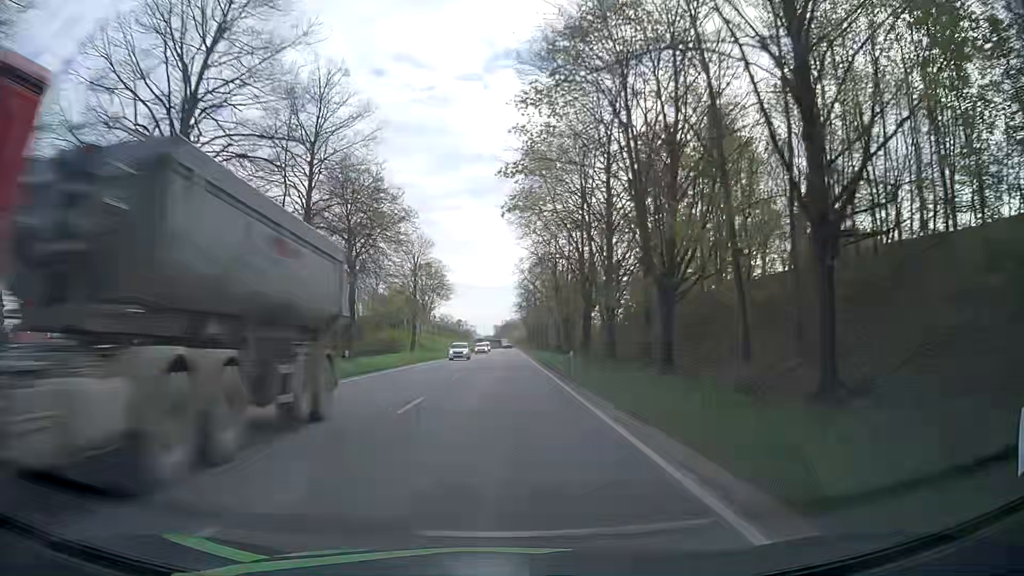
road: primary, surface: asphalt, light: Day
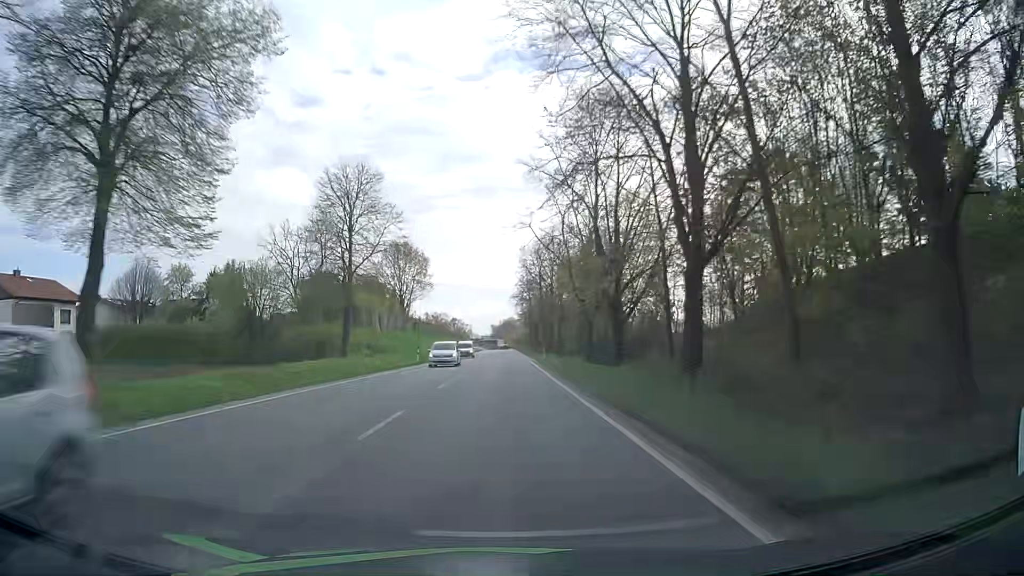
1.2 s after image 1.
(+0.1, +27.6) m; 0°
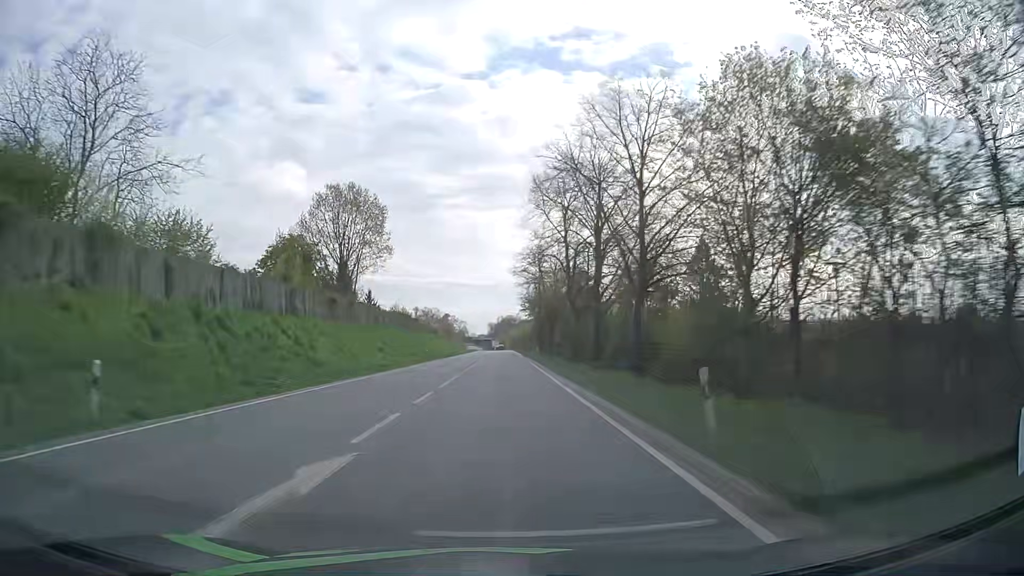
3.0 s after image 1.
(+0.4, +41.2) m; +1°
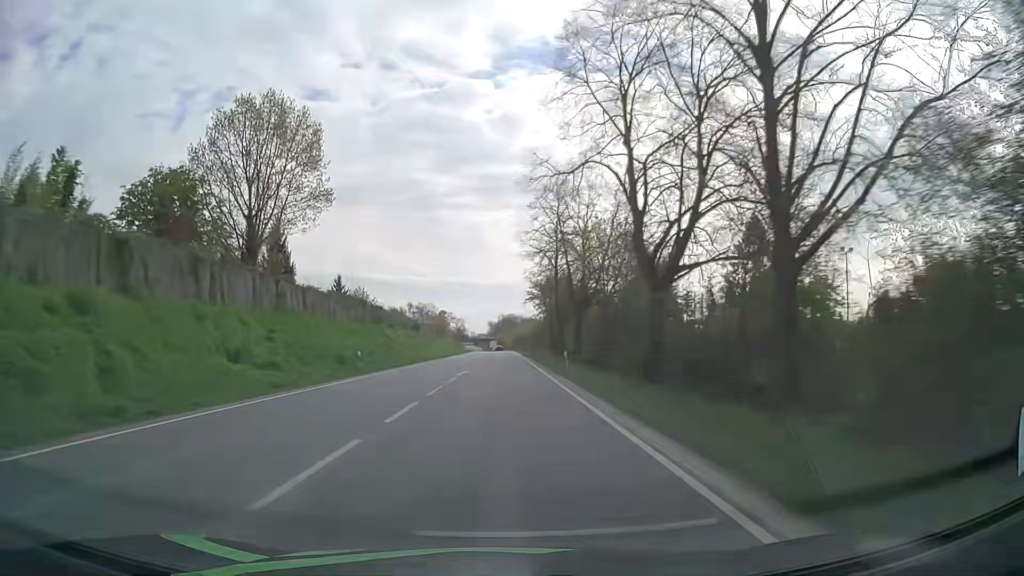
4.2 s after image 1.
(0.0, +27.4) m; 0°
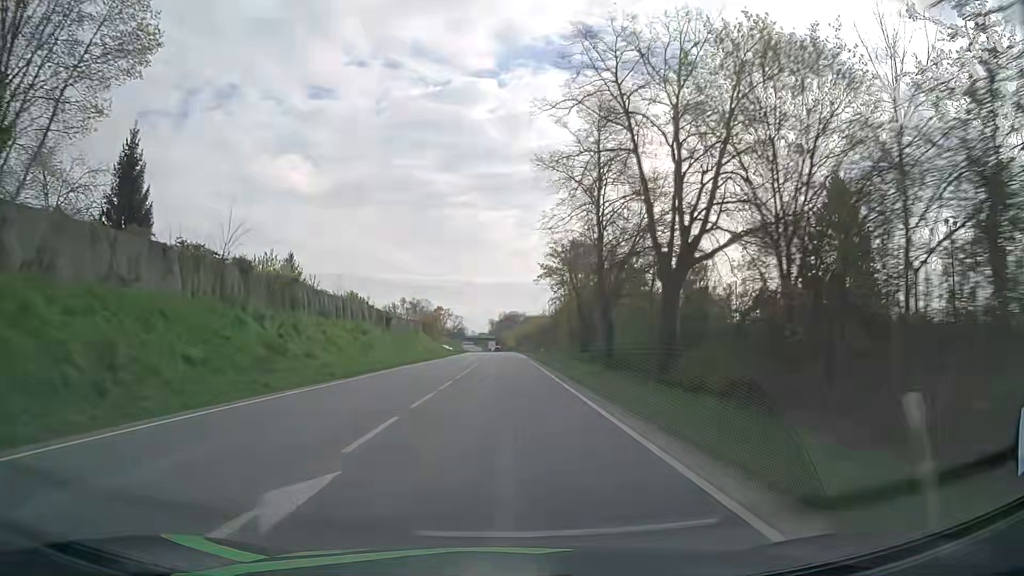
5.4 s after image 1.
(0.0, +27.5) m; 0°
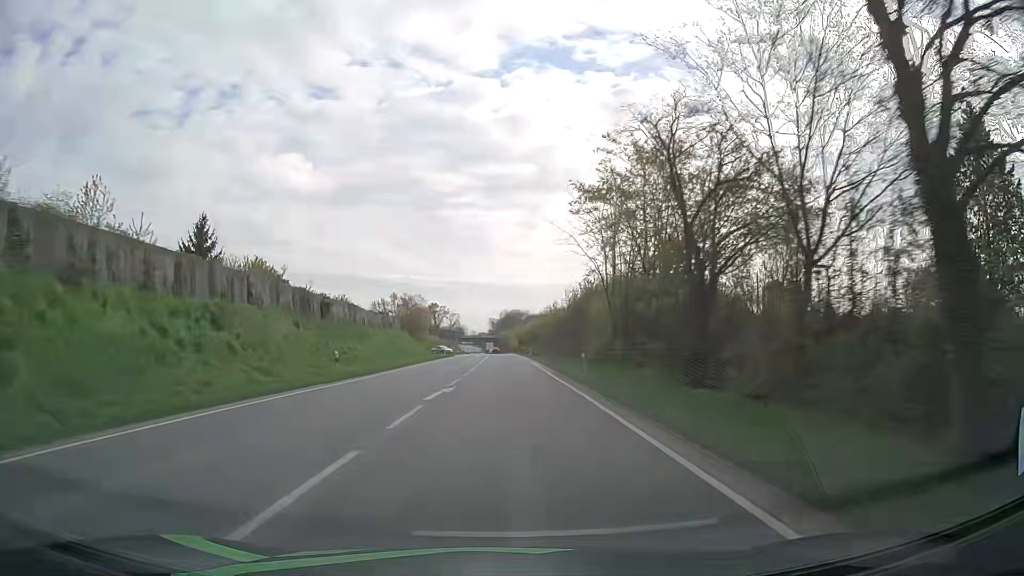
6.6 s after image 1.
(+0.1, +27.6) m; +1°
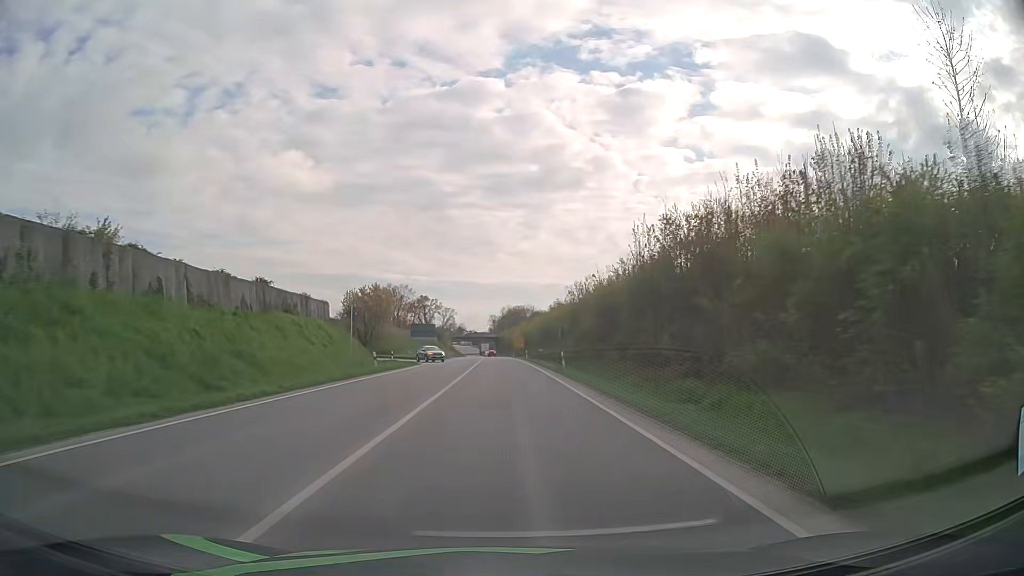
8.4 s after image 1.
(-0.3, +41.6) m; 0°
